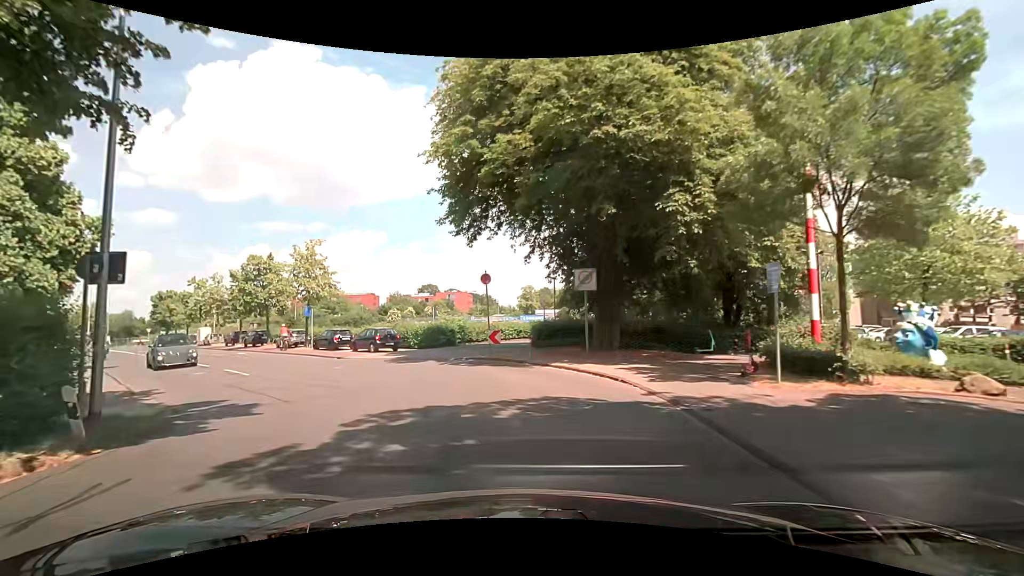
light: Day
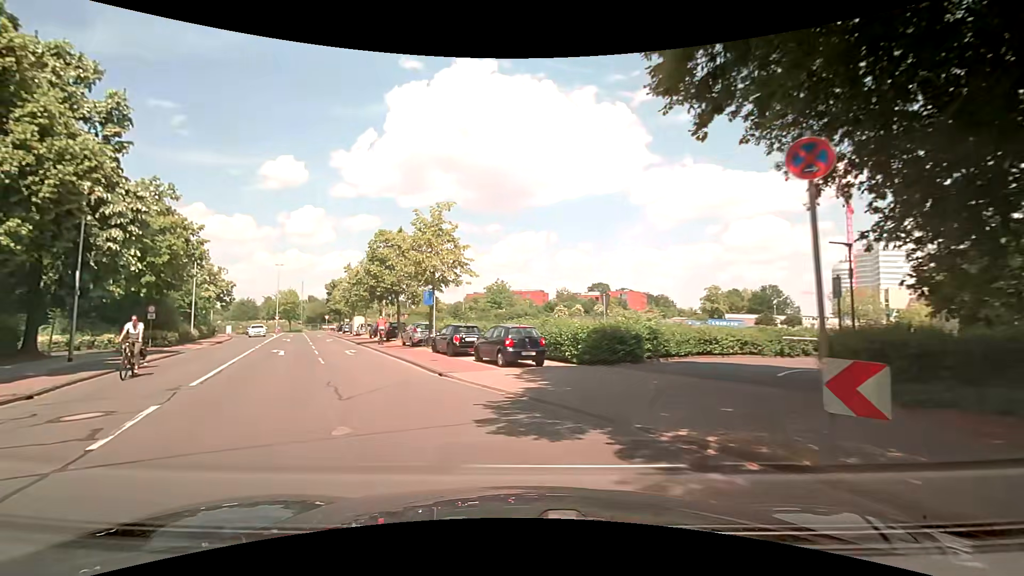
(-1.9, +13.1) m; -20°
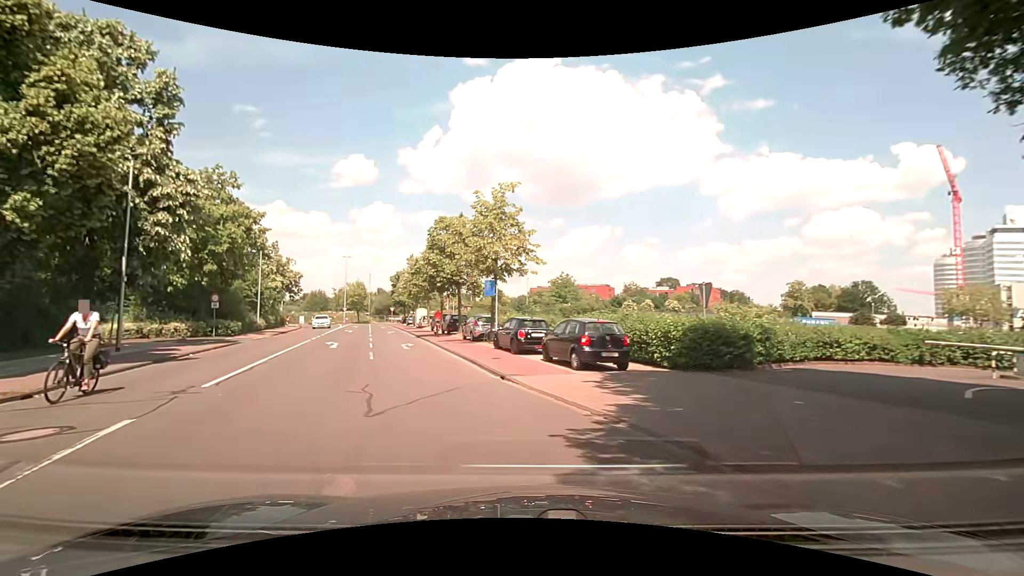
(-0.2, +3.0) m; -7°
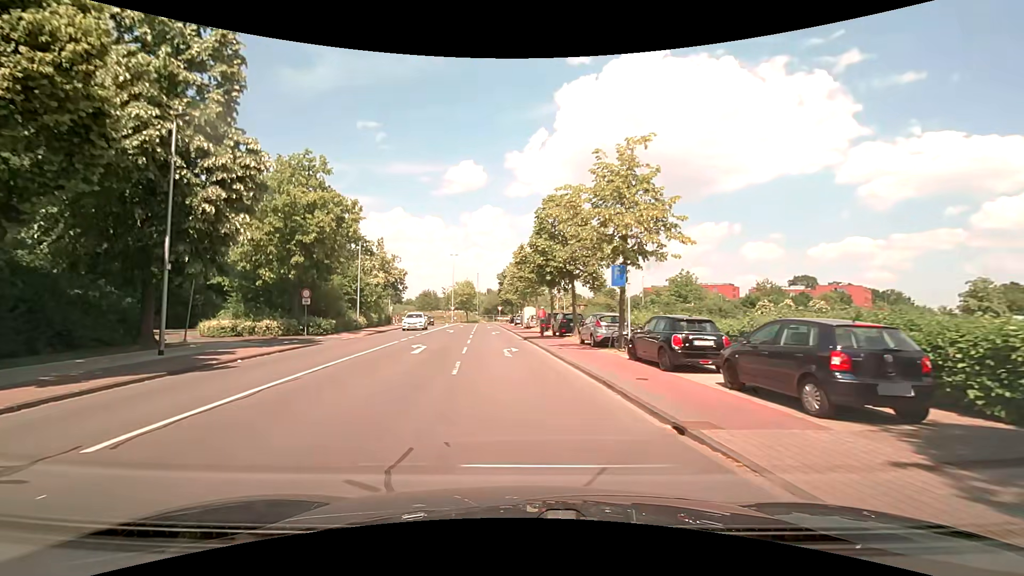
(-0.7, +6.1) m; -13°
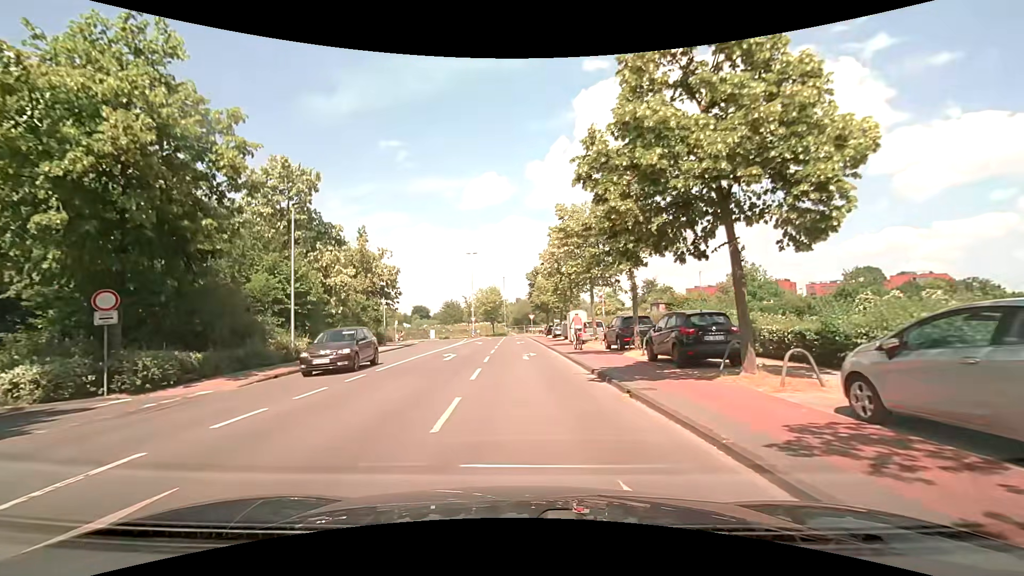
(-0.8, +17.6) m; -3°
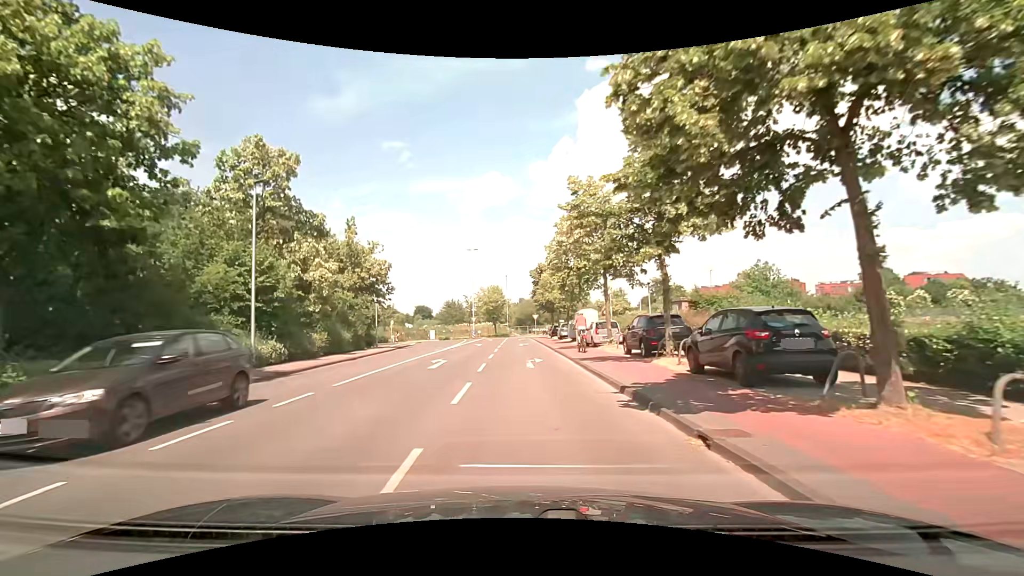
(0.0, +3.9) m; -1°
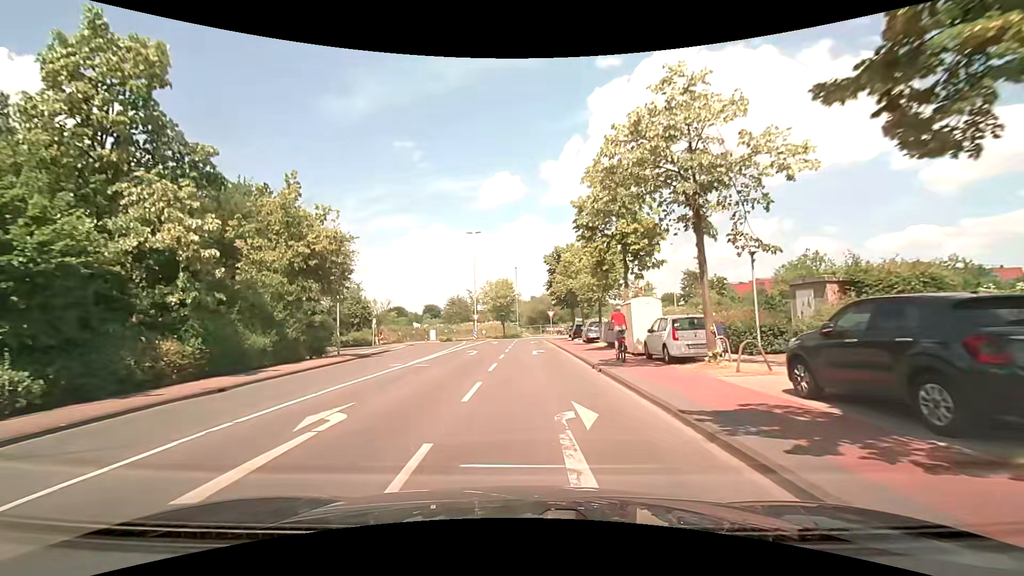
(-0.1, +12.3) m; 0°
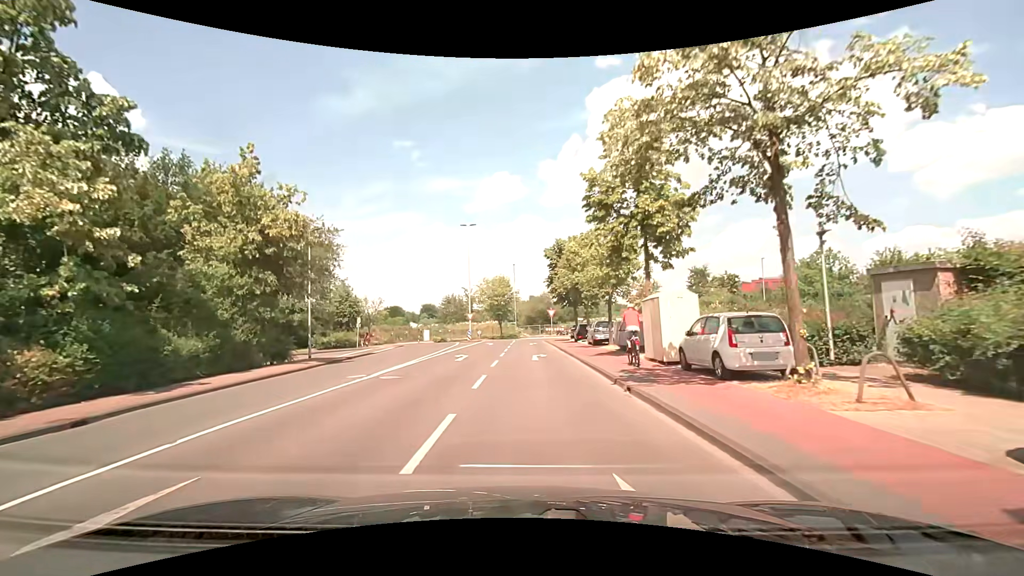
(-0.1, +4.3) m; -1°
(0, +10) (0, +20) (0, +30) (0, +40) (0, +50) (+1, +60) (+8, +67) (+18, +68) (+28, +69) (+38, +70) m
